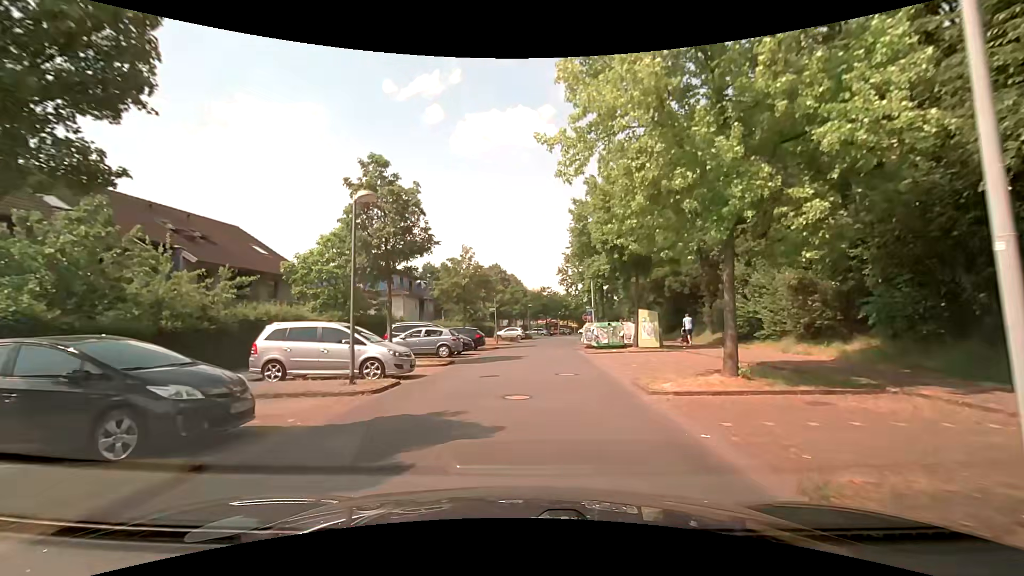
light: Day
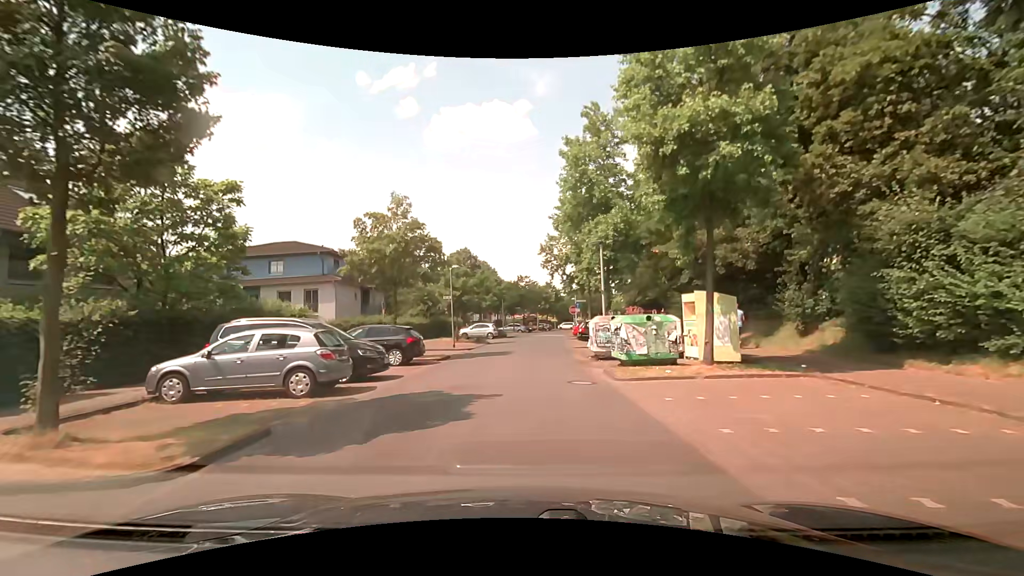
(+0.2, +13.2) m; +3°
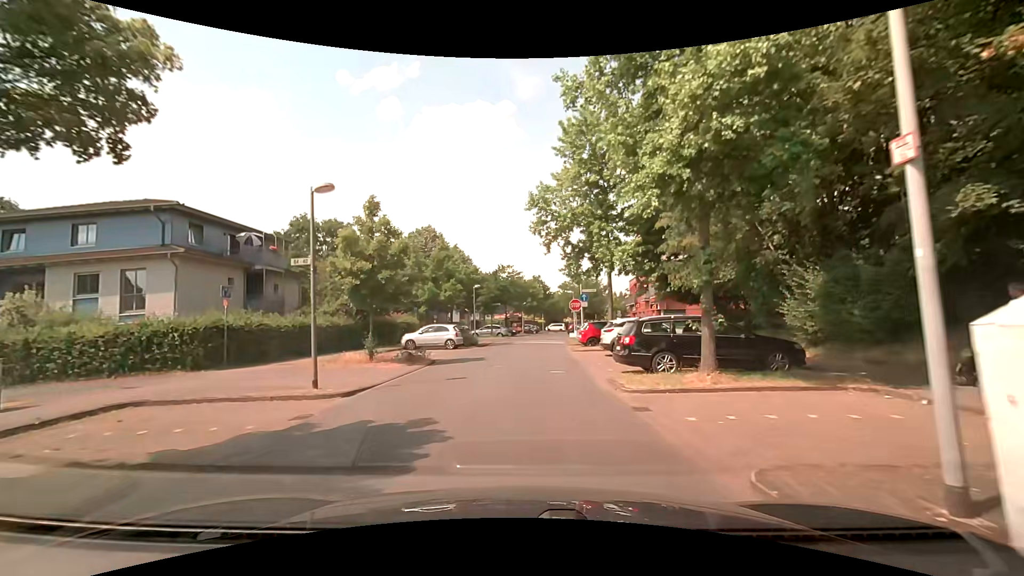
(+0.1, +17.2) m; +1°
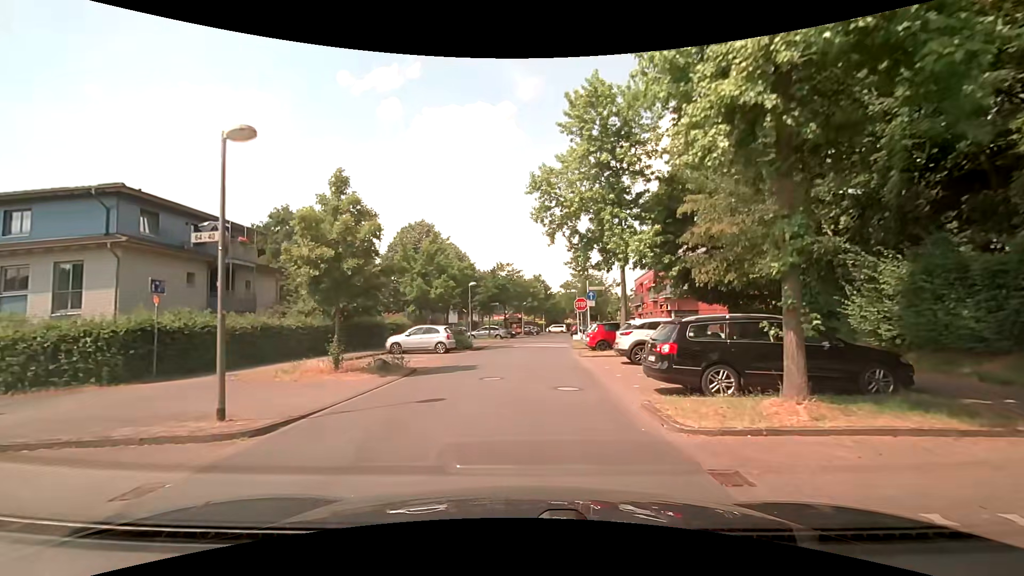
(0.0, +3.5) m; -1°
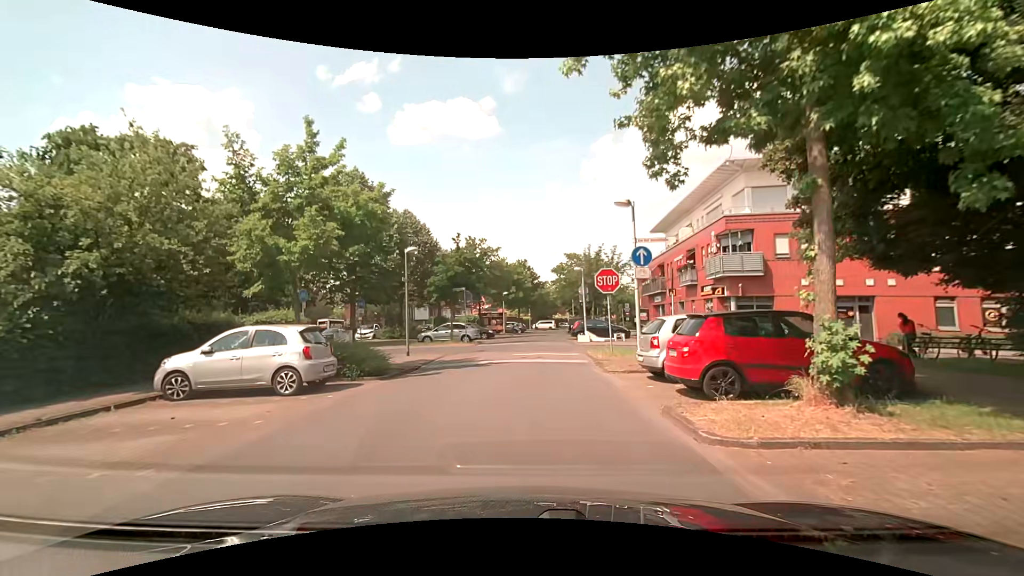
(+0.4, +16.1) m; +3°
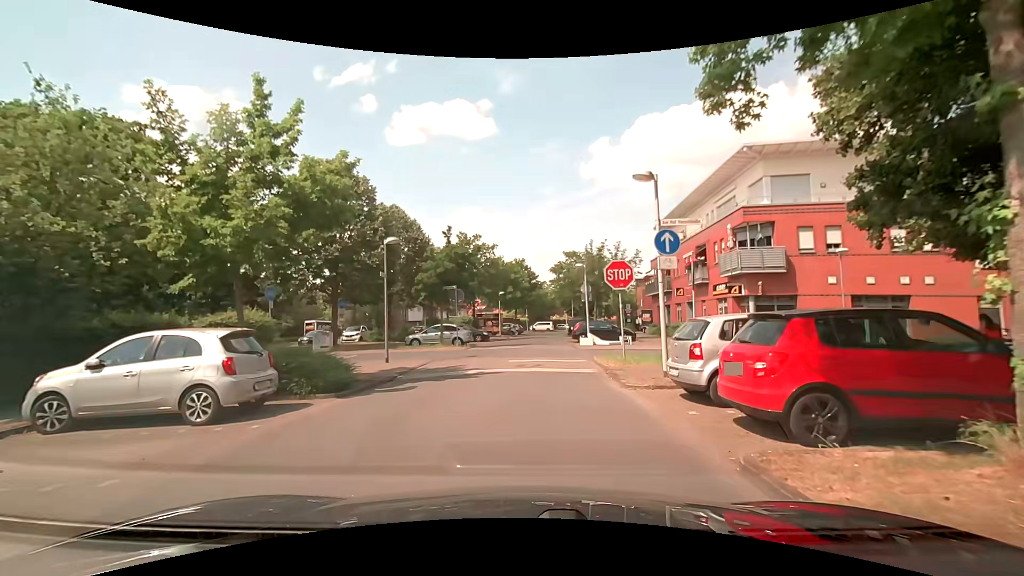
(0.0, +2.8) m; 0°
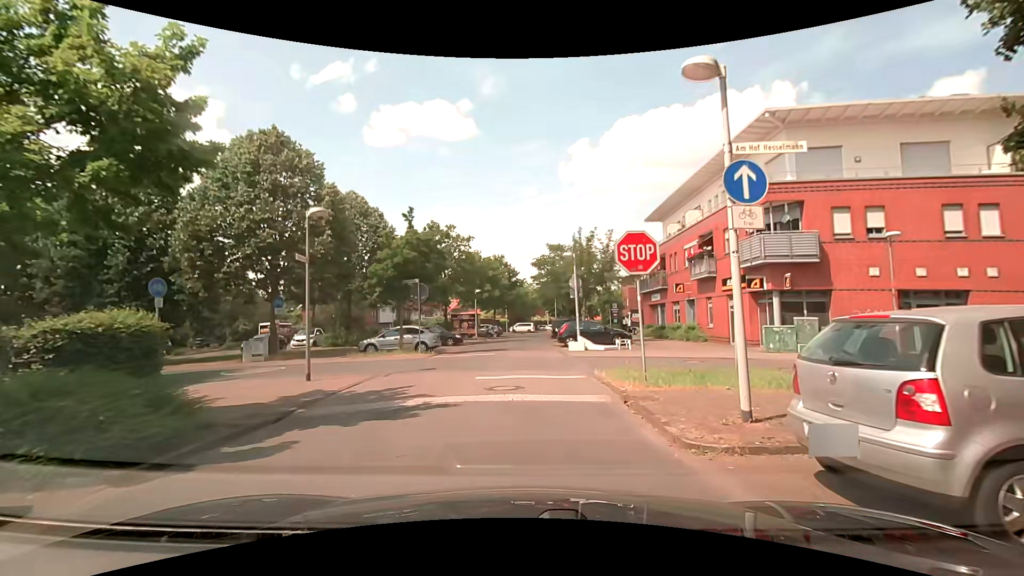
(+0.1, +5.0) m; +1°
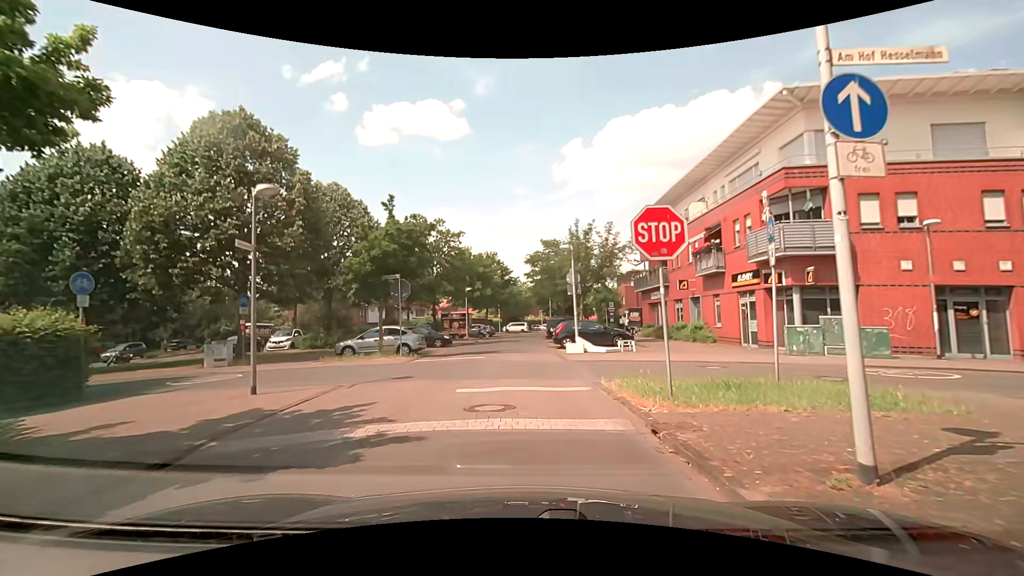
(0.0, +2.3) m; +2°
